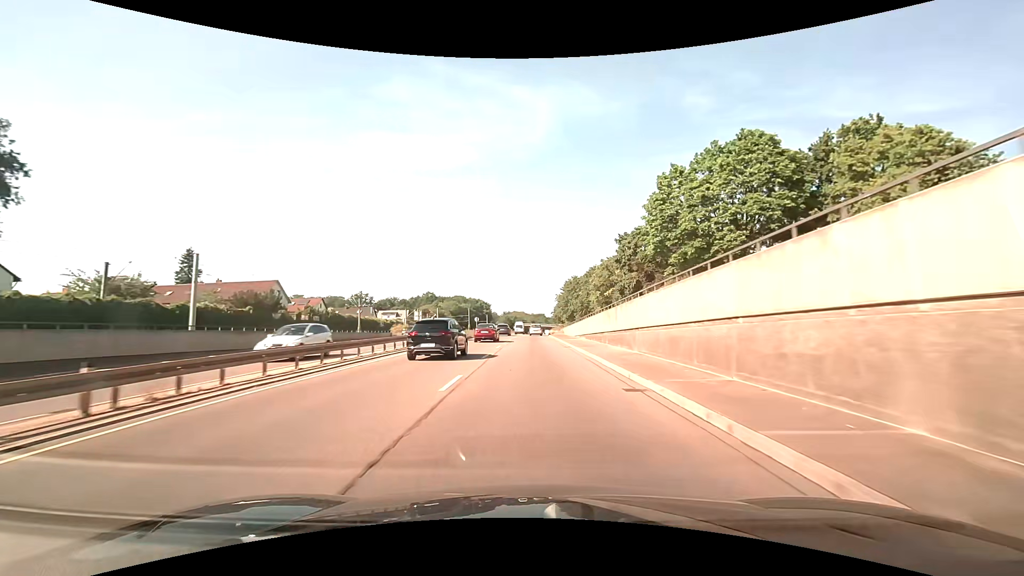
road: trunk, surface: asphalt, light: Day
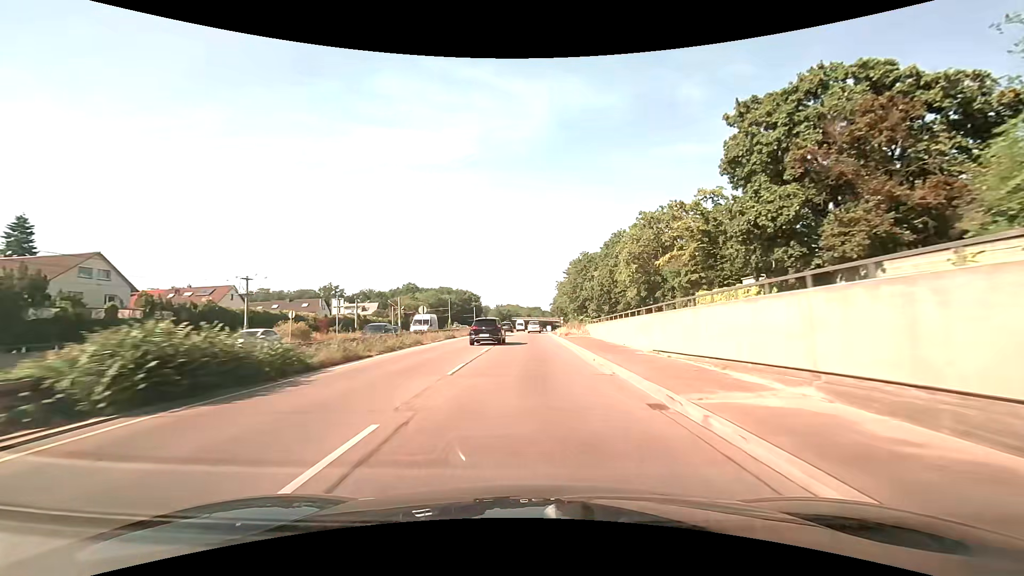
(+0.2, +33.3) m; 0°
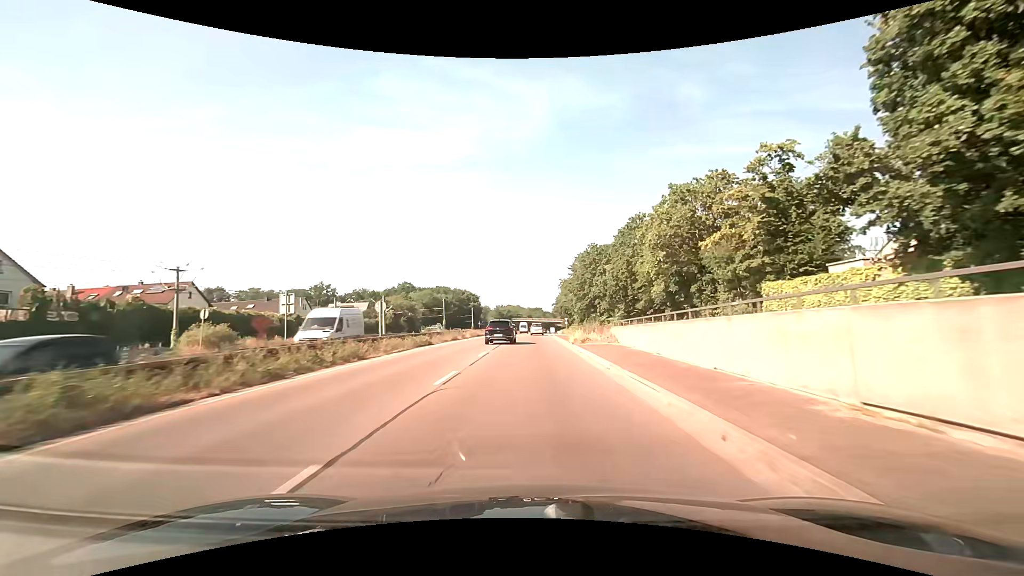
(0.0, +10.9) m; 0°
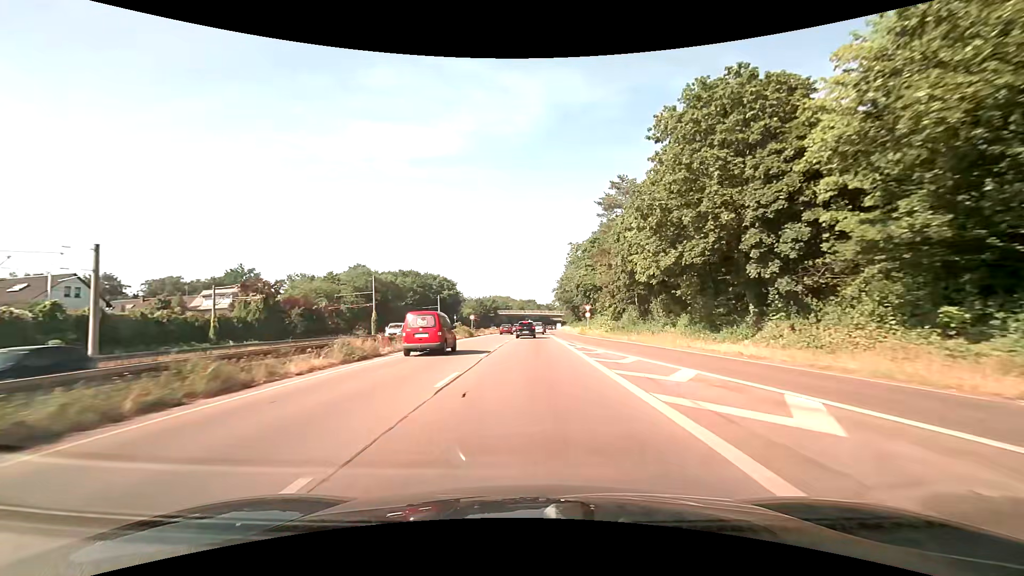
(+0.5, +54.0) m; +1°
